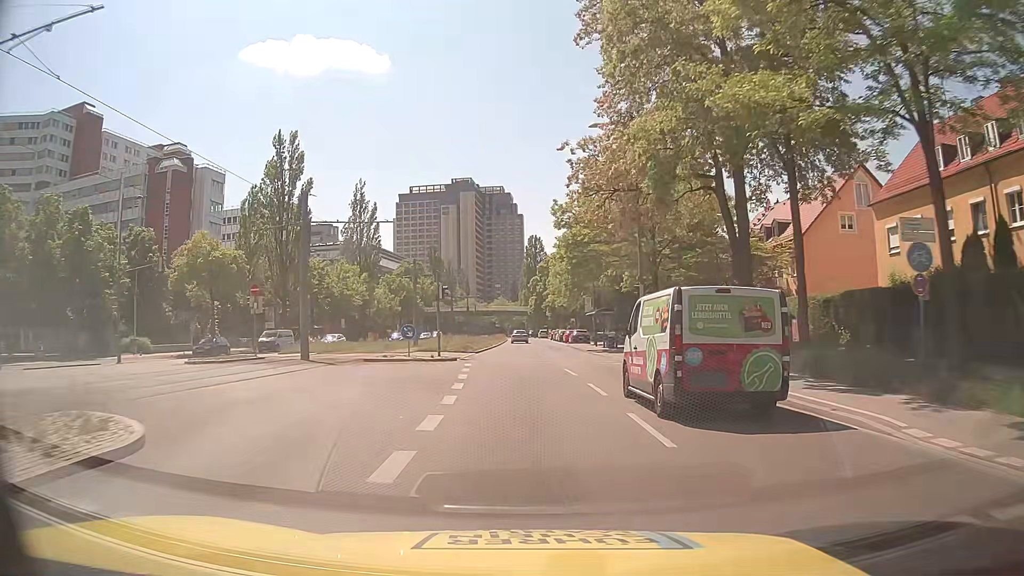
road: secondary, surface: asphalt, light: Day
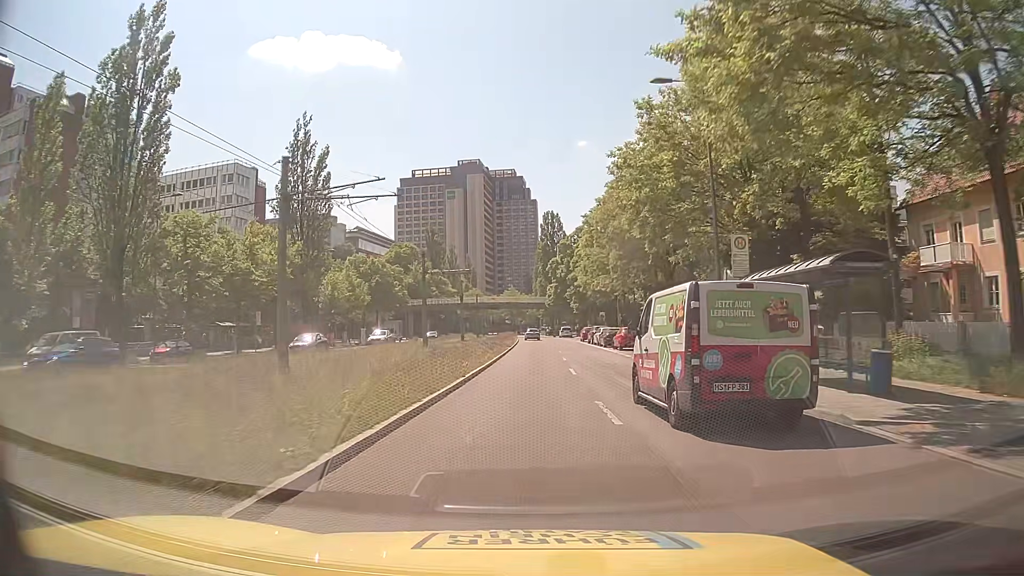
(-0.6, +33.3) m; -1°
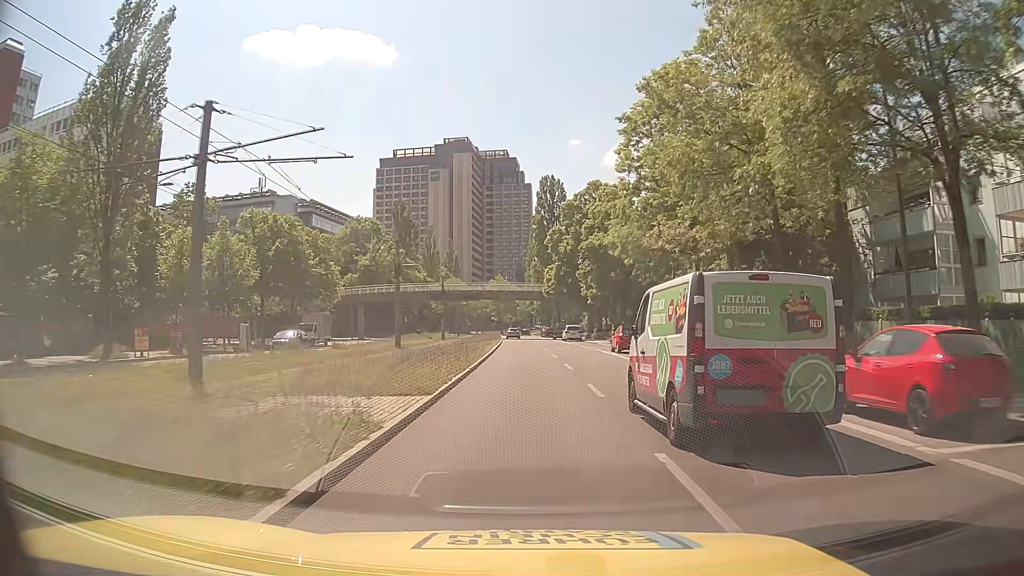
(+0.4, +34.0) m; +1°
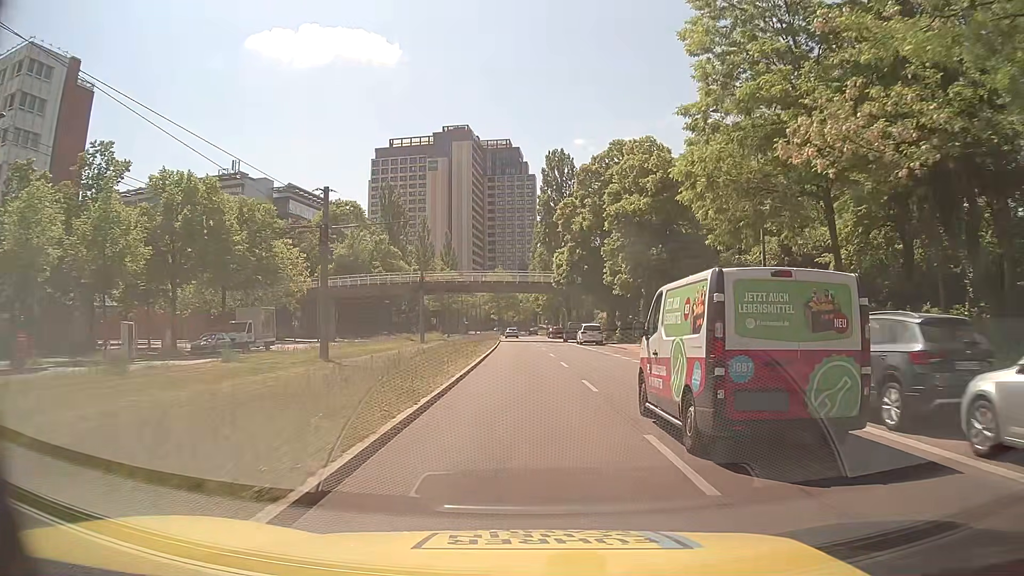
(-0.1, +16.8) m; 0°
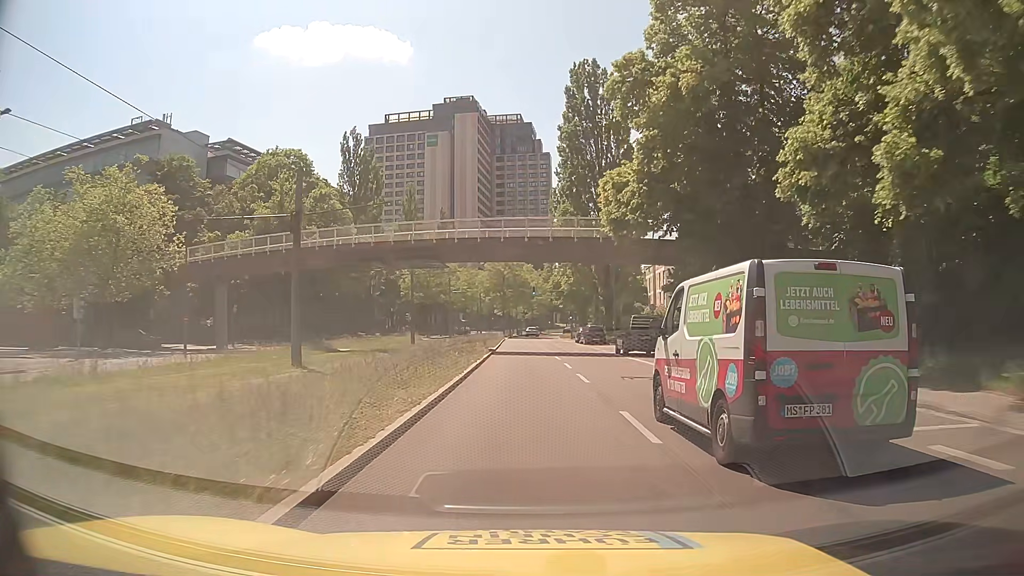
(-0.3, +33.7) m; -1°
(0, +10) (0, +20) (0, +30) (-1, +40) (-1, +50) (-1, +60) (-1, +70) (-1, +80) (-1, +90) (0, +100) m
